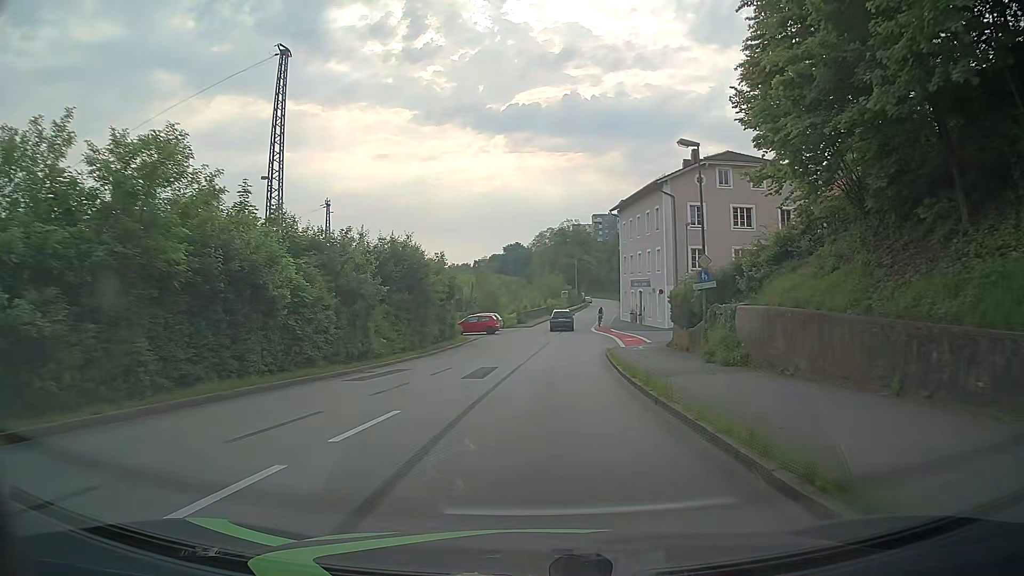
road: residential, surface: asphalt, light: Day
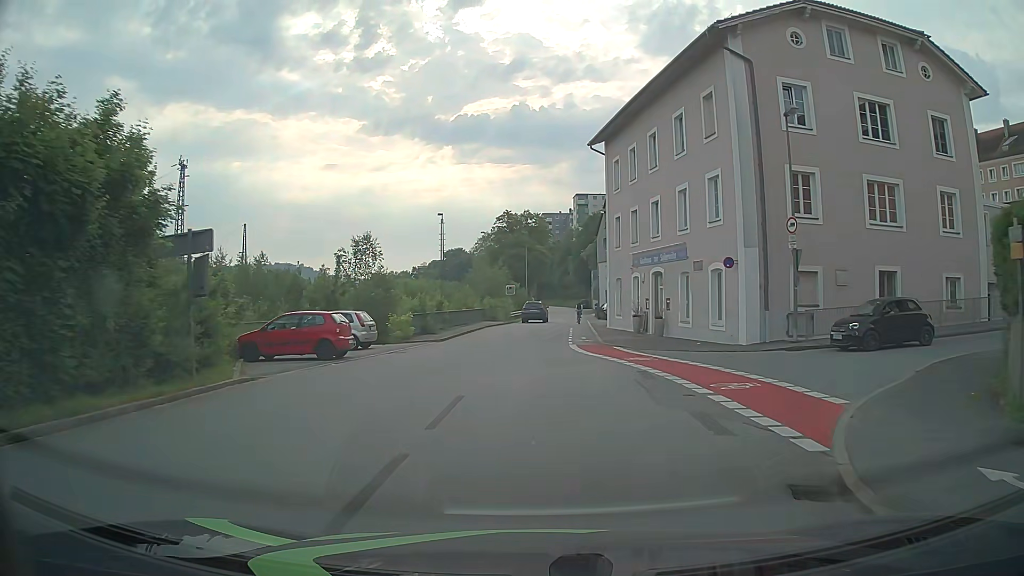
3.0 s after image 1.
(+1.2, +30.2) m; +5°
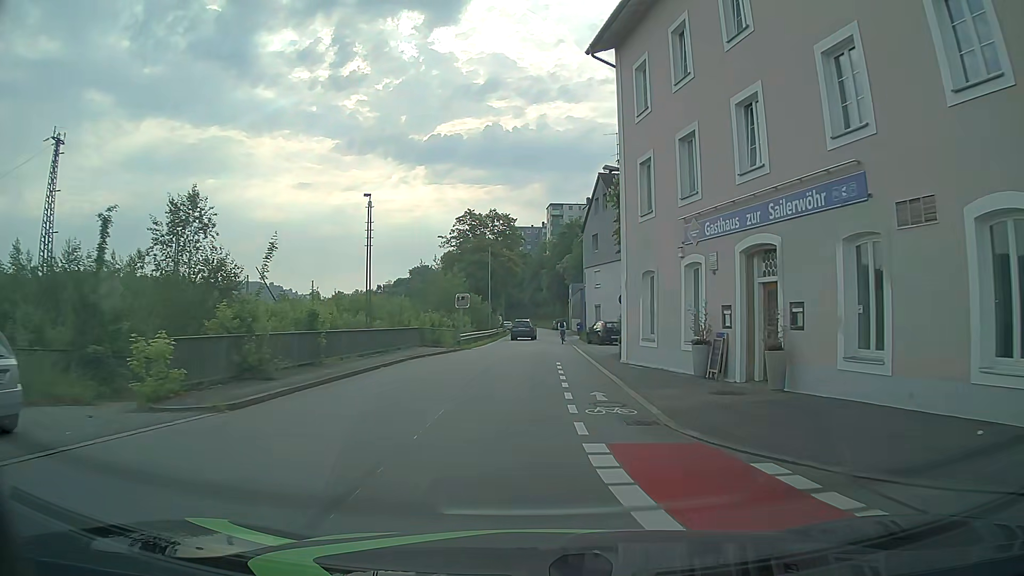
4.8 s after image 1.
(+0.3, +18.2) m; +2°
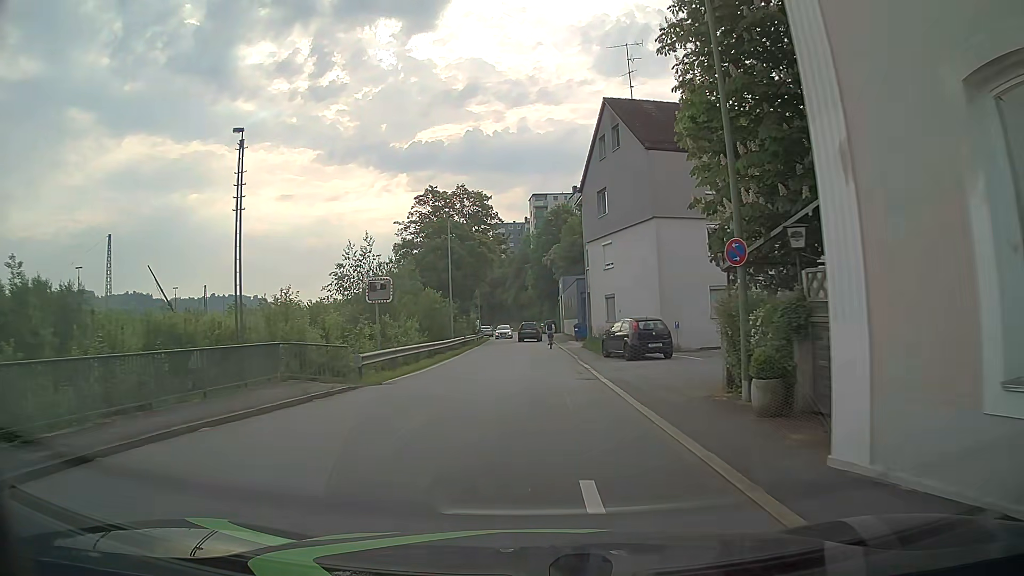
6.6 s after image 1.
(+0.5, +17.9) m; +2°
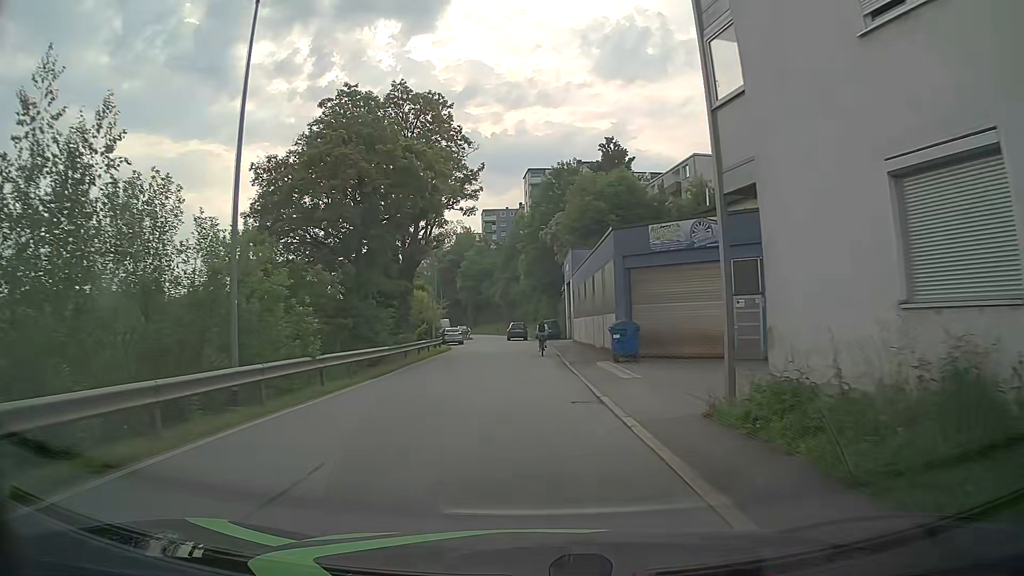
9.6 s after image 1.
(+0.2, +29.6) m; 0°
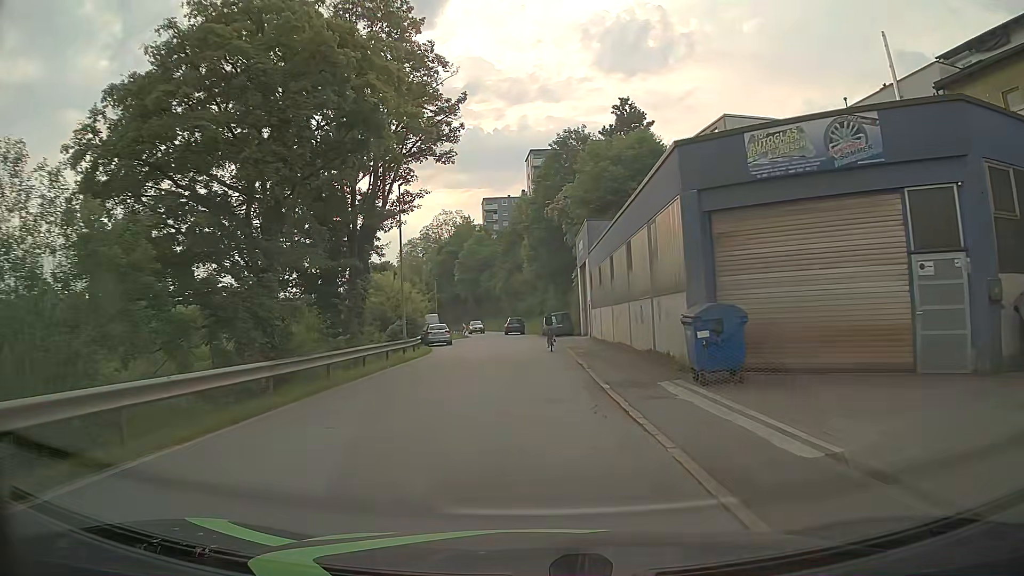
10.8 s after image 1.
(0.0, +11.4) m; 0°
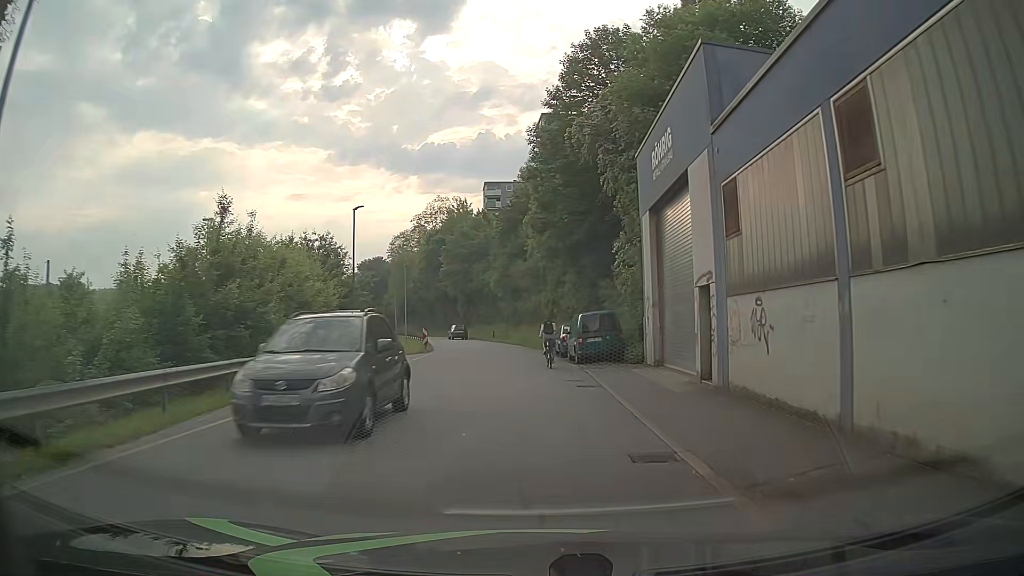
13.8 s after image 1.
(-0.2, +26.4) m; 0°
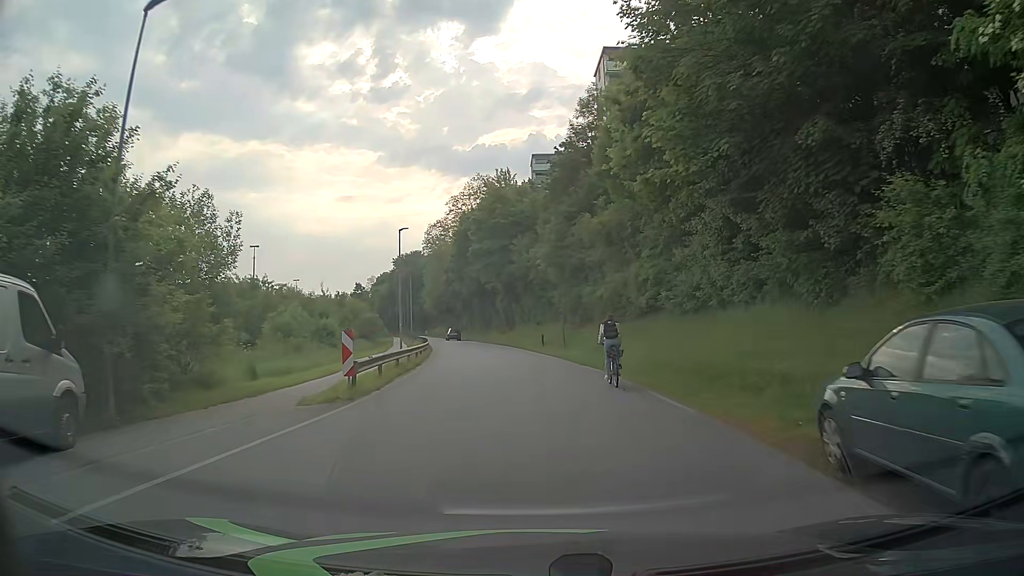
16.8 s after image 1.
(-1.1, +26.1) m; -4°
(0, +10) (-1, +20) (-3, +30) (-4, +40) (-6, +50) (-8, +59) (-9, +69) (-11, +79) (-13, +89) (-15, +99) m
